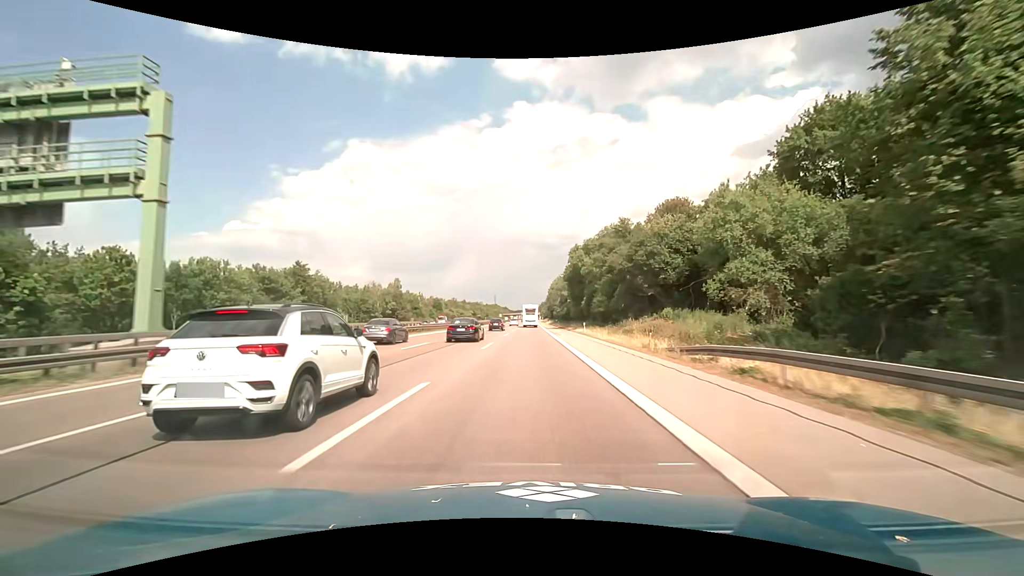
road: motorway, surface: asphalt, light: Day
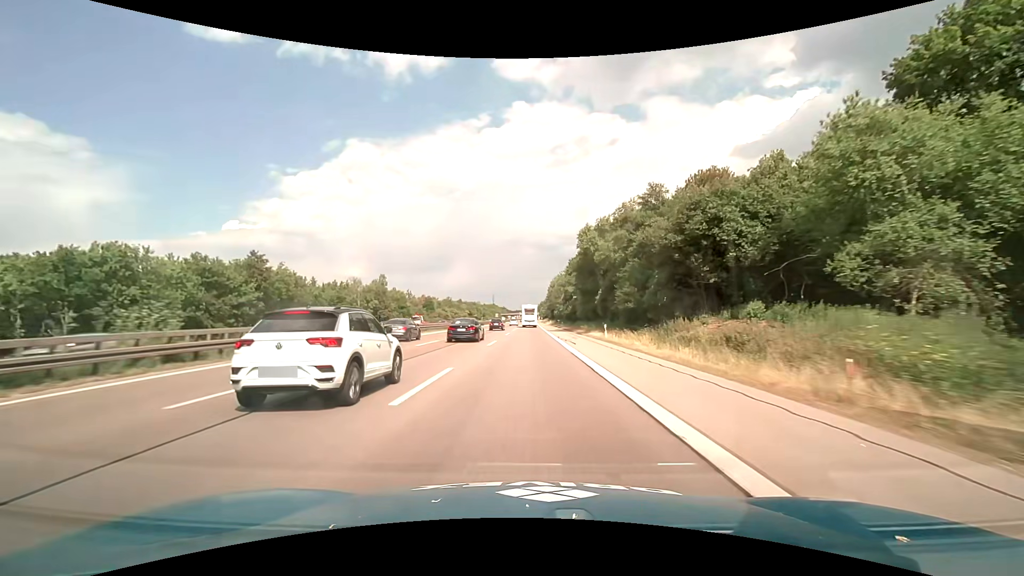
(0.0, +14.7) m; 0°
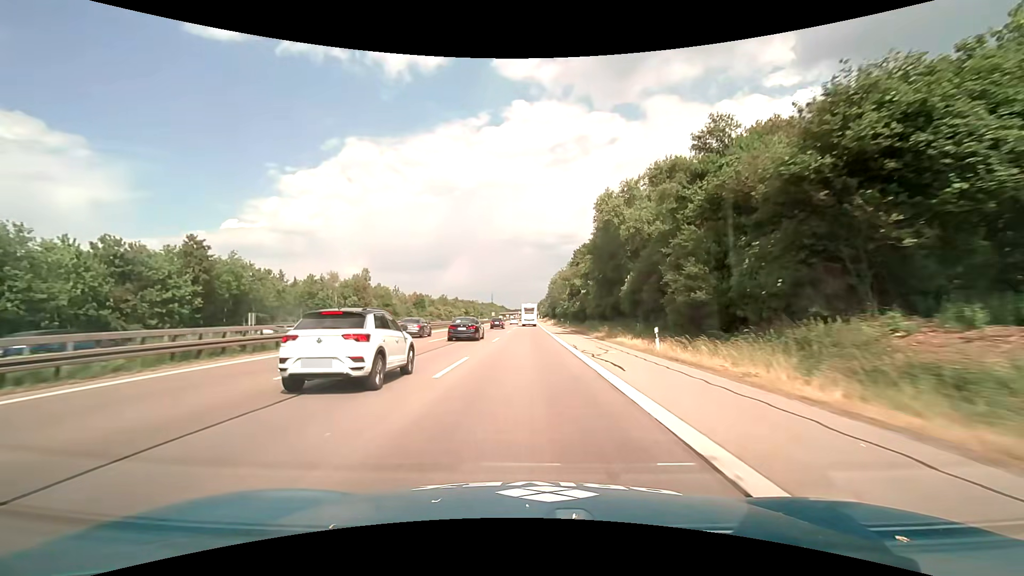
(0.0, +14.4) m; 0°
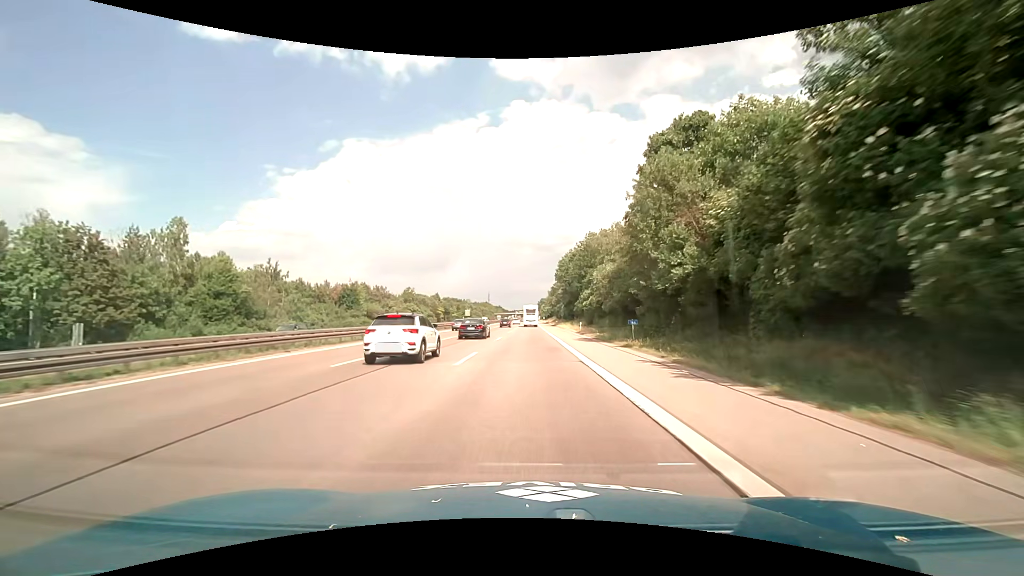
(+0.1, +68.1) m; 0°
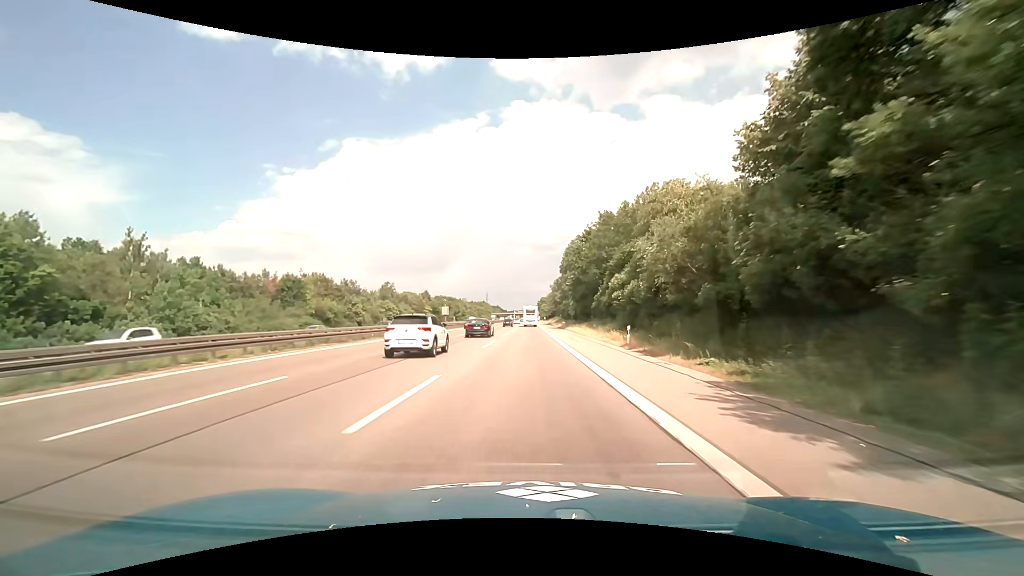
(+0.1, +26.0) m; 0°
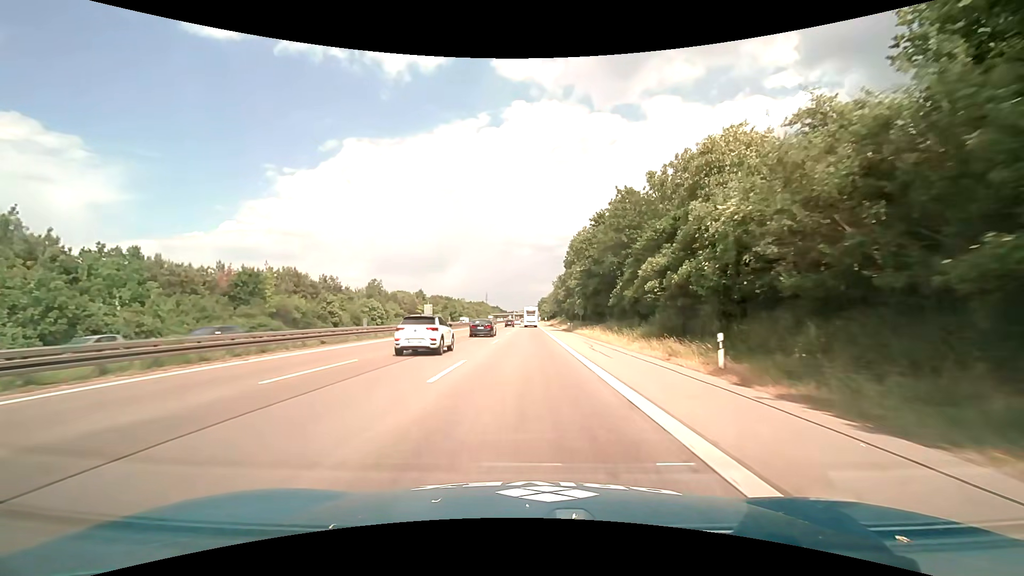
(0.0, +12.9) m; 0°
(0, +10) (0, +20) (0, +30) (0, +40) (0, +50) (0, +60) (0, +70) (0, +80) (0, +90) (0, +100) m
